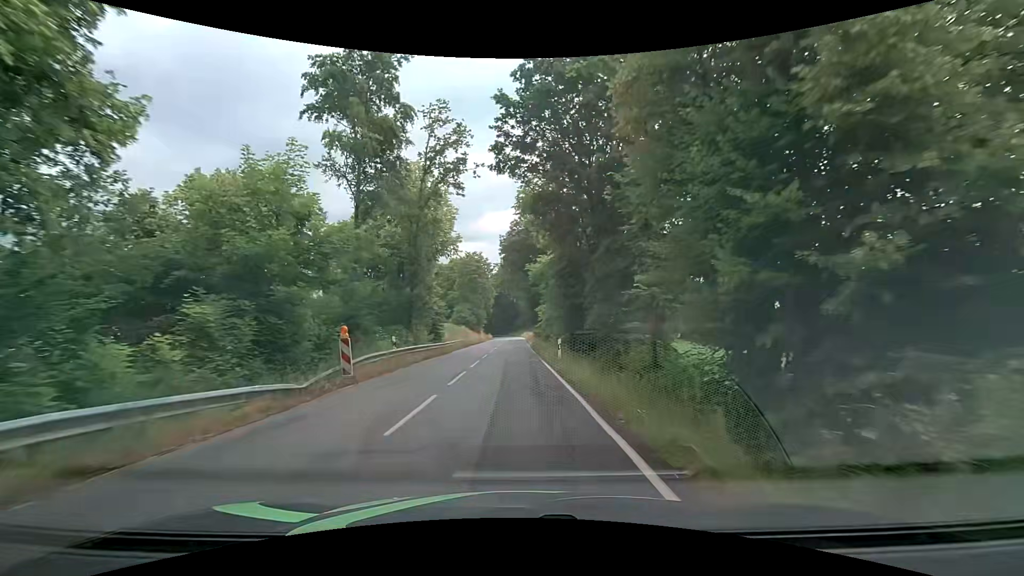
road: tertiary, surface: asphalt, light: Day
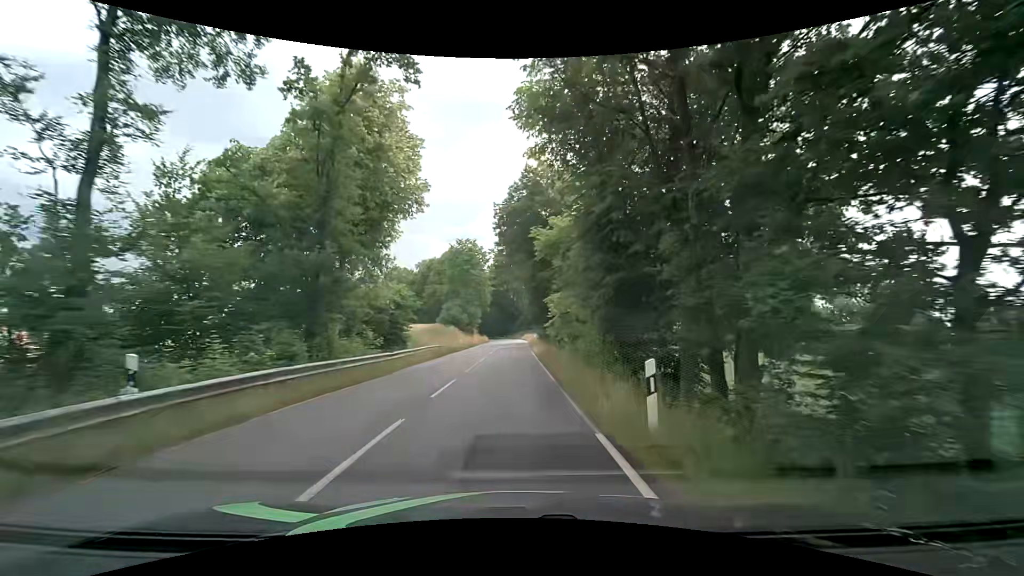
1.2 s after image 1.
(+0.1, +15.0) m; 0°
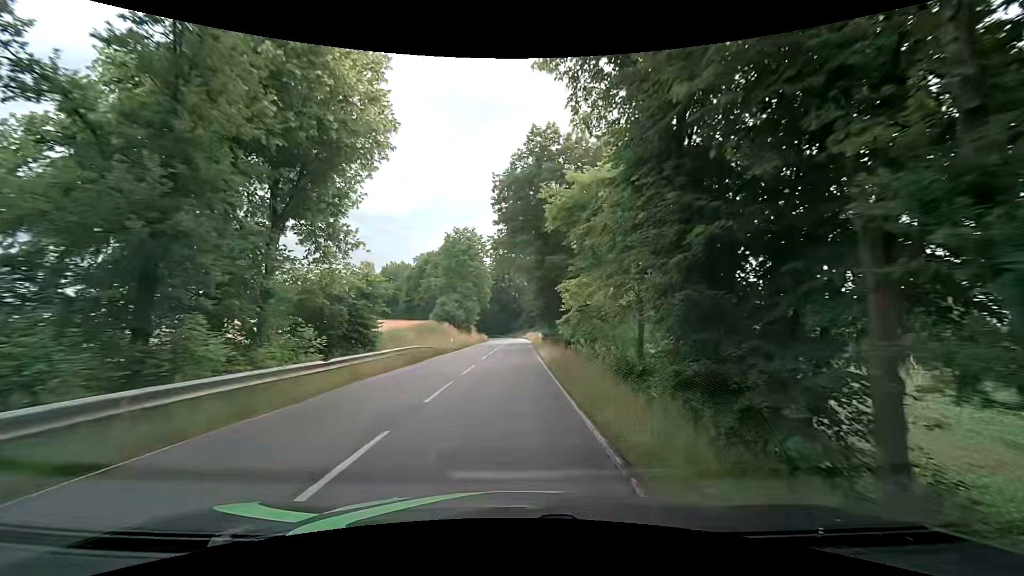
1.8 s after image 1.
(0.0, +7.7) m; 0°
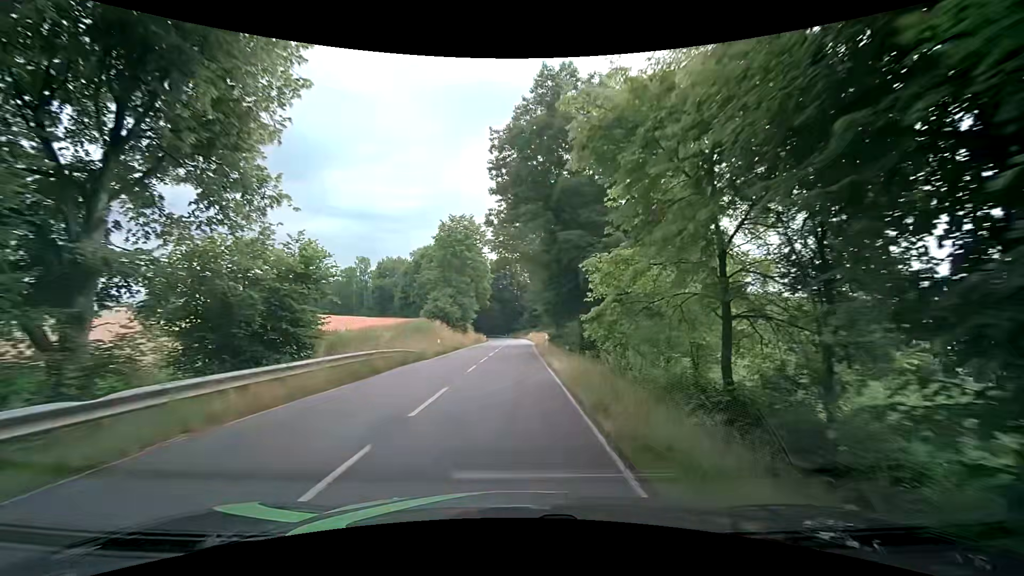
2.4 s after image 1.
(-0.1, +7.8) m; 0°
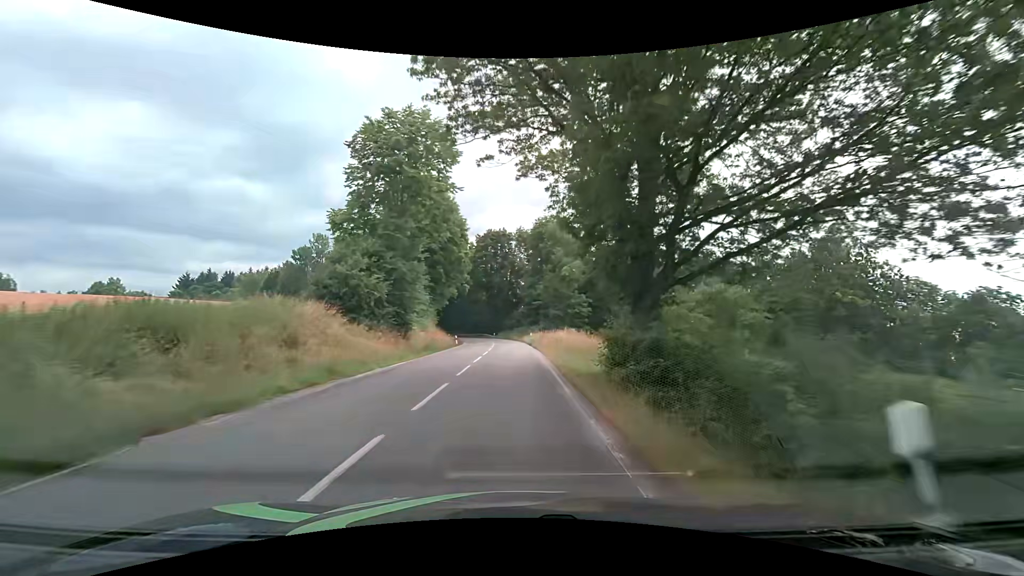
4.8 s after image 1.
(+0.2, +32.1) m; 0°
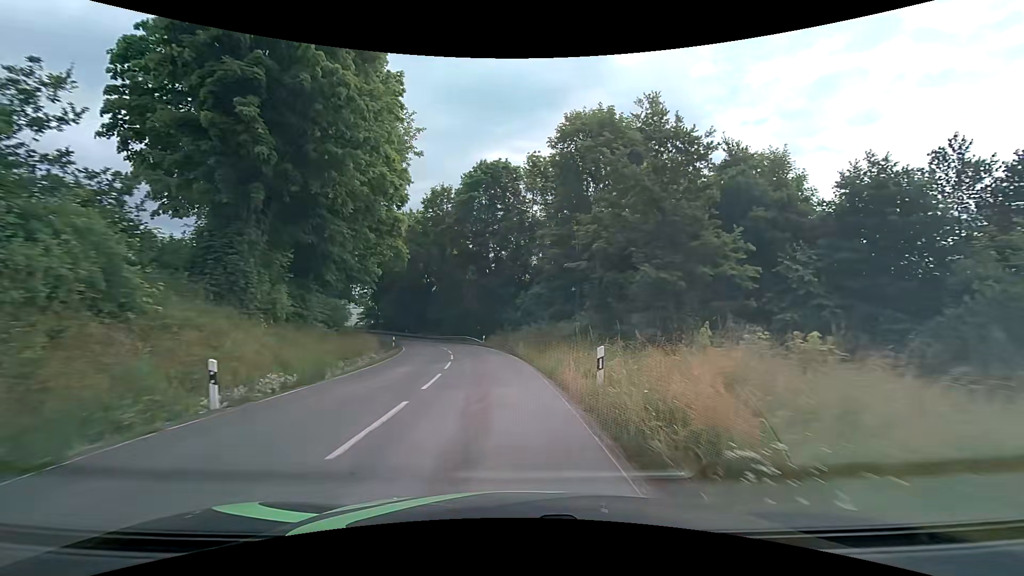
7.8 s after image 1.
(+0.6, +40.2) m; 0°
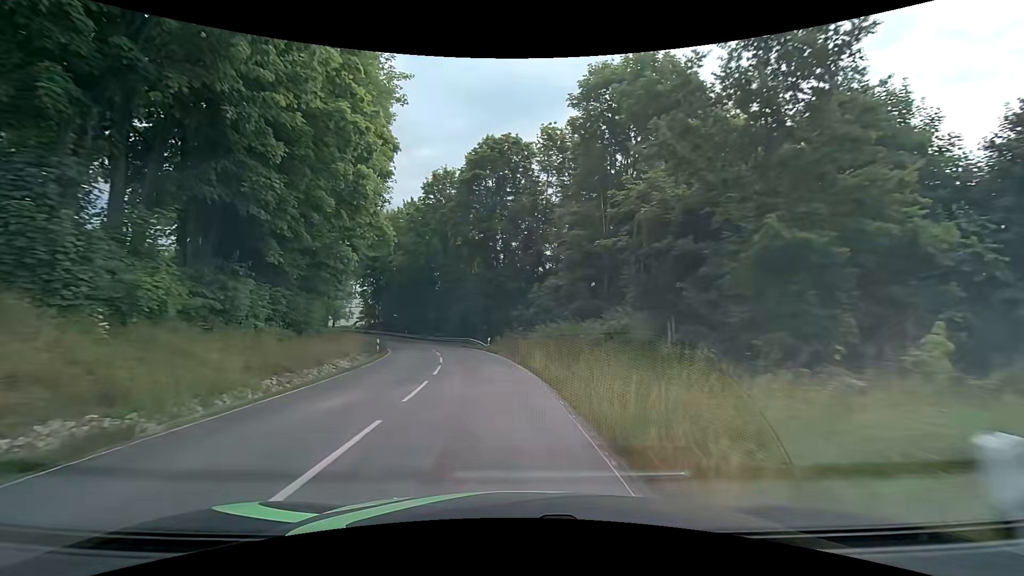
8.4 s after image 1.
(-0.1, +7.8) m; -1°
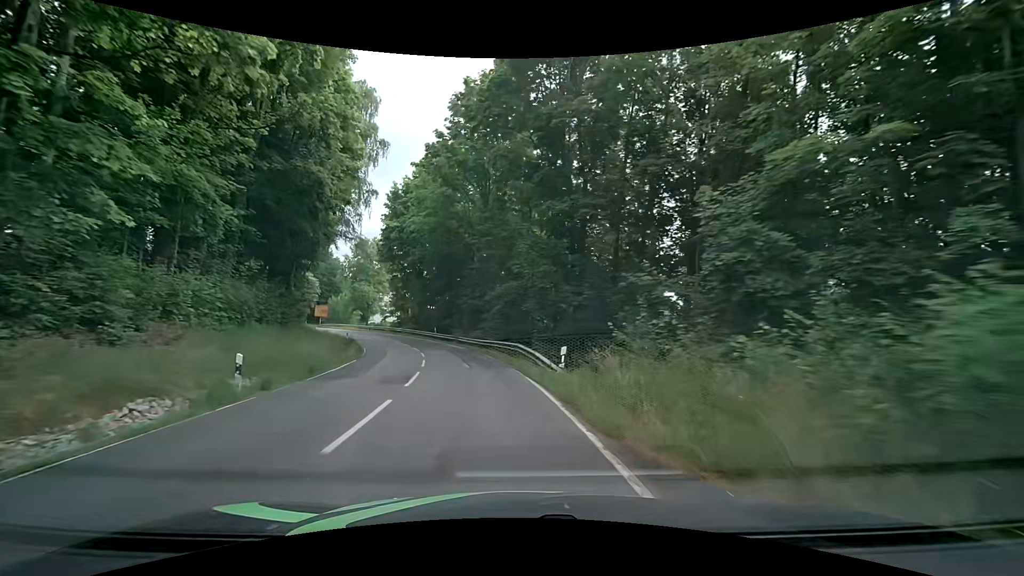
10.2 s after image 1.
(-1.3, +23.0) m; -6°
(-1, +10) (-2, +20) (-4, +30) (-7, +39) (-11, +49) (-15, +57) (-20, +66) (-26, +74) (-32, +82) (-39, +89) m
